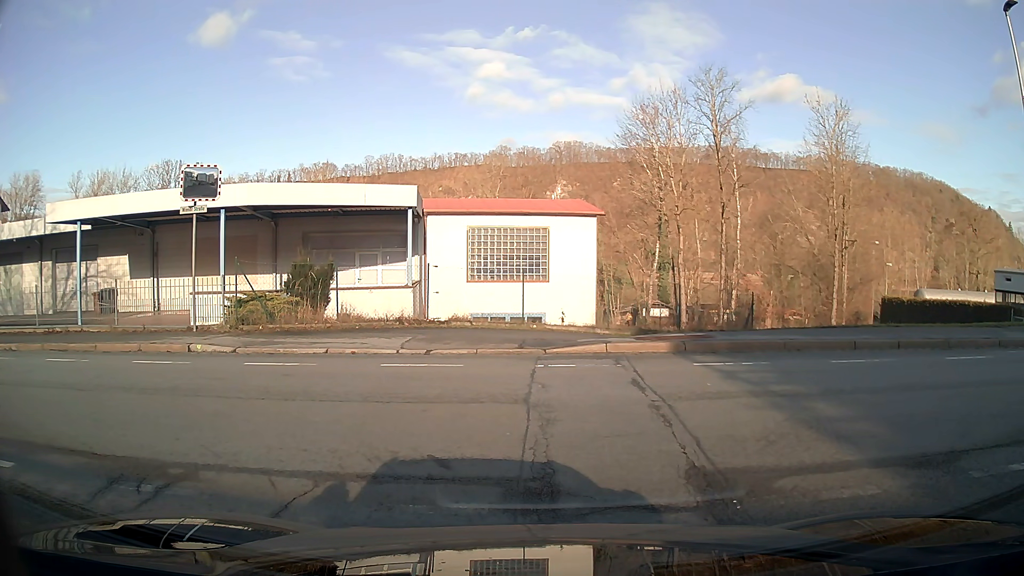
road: residential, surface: asphalt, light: Day
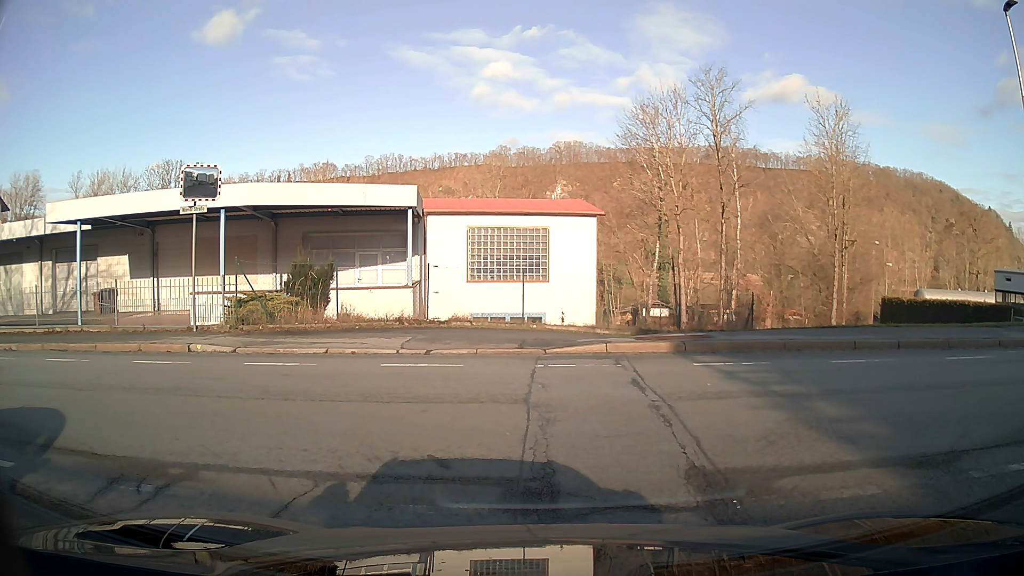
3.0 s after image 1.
(0.0, 0.0) m; 0°
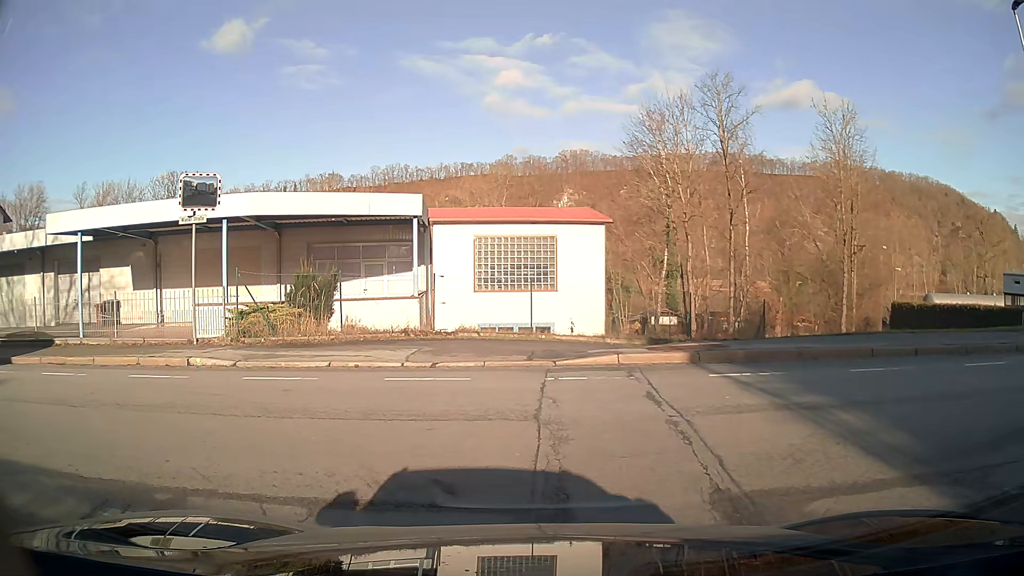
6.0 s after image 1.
(0.0, +0.4) m; 0°
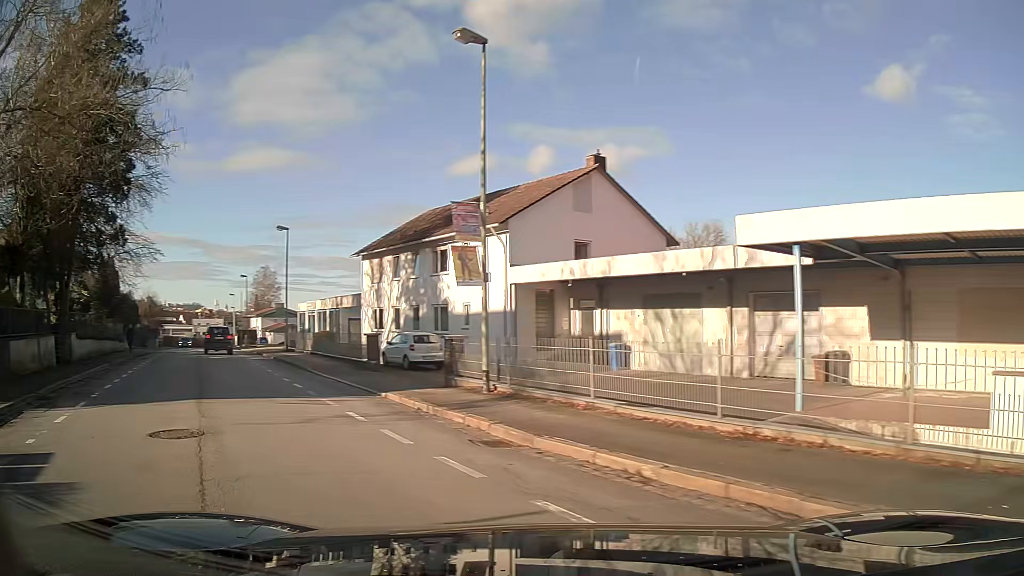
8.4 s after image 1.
(-5.5, +6.9) m; -65°
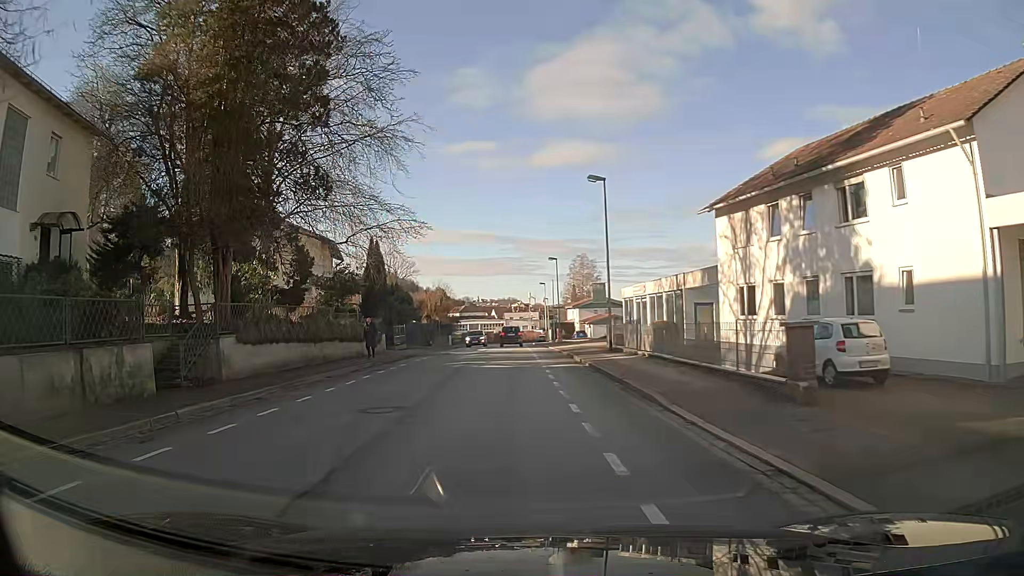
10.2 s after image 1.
(-3.6, +12.5) m; -24°
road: primary
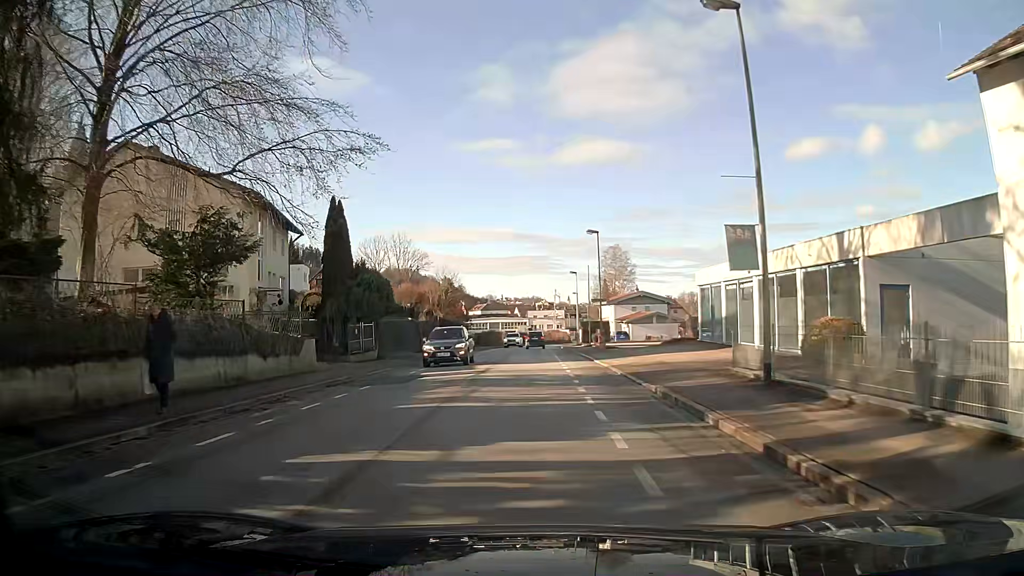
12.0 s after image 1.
(-0.4, +17.8) m; -1°
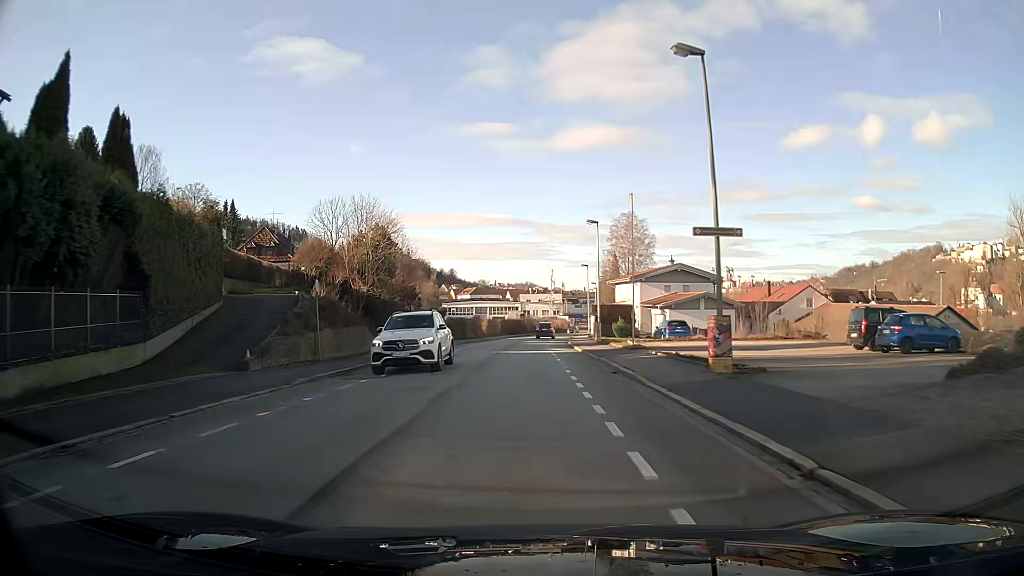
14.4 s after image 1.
(+0.1, +29.3) m; 0°
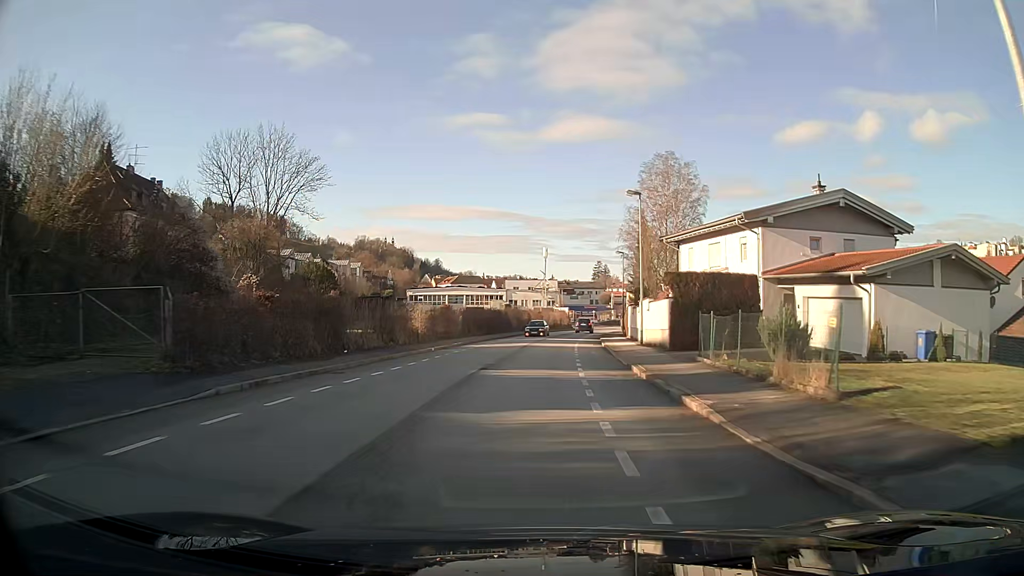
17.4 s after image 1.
(+0.1, +39.7) m; +2°
(0, +10) (0, +20) (+1, +30) (+1, +40) (+2, +50) (+3, +60) (+5, +70) (+6, +80) (+8, +90) (+10, +99) m
